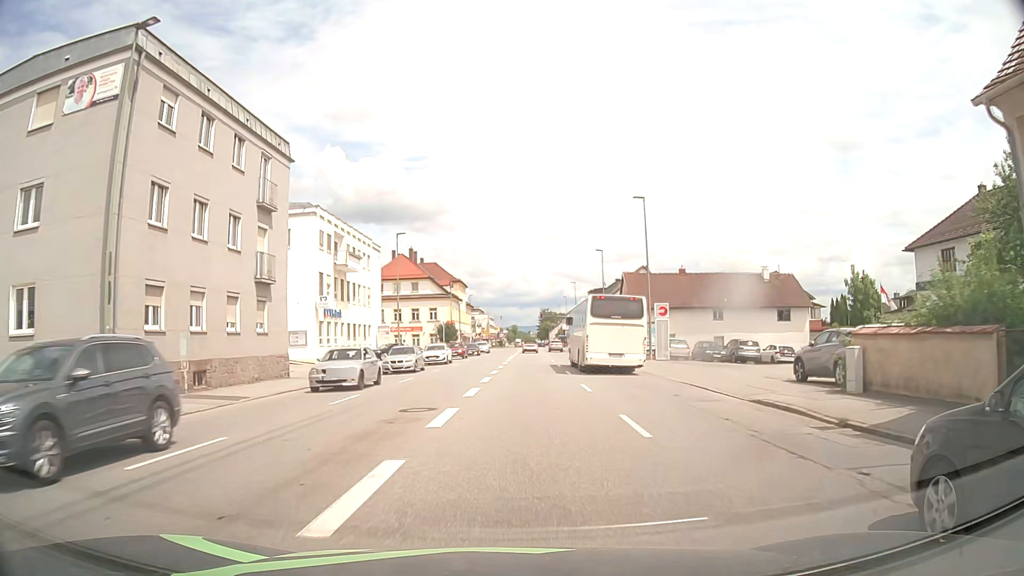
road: tertiary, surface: asphalt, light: Day
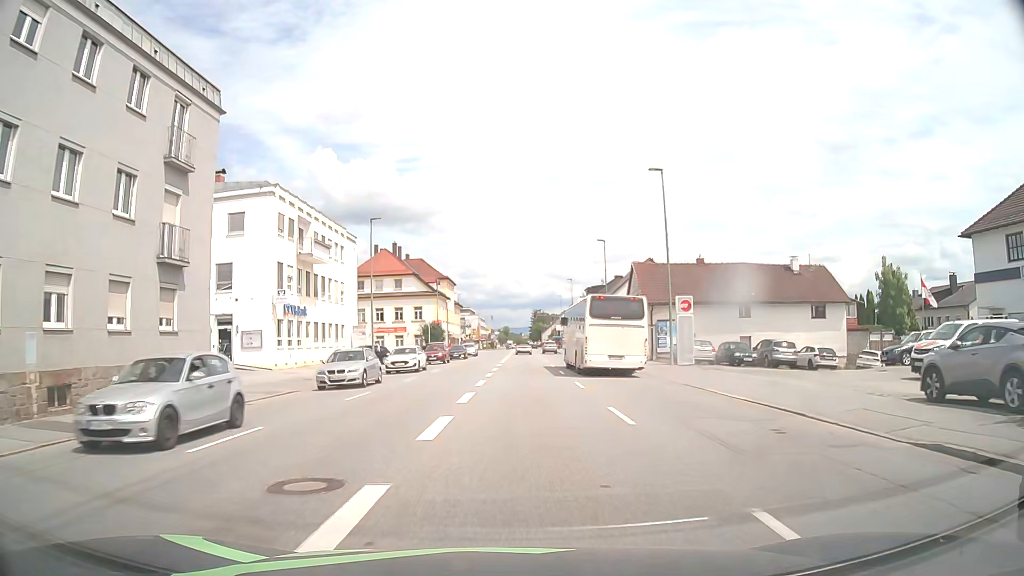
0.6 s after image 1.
(0.0, +7.3) m; +1°
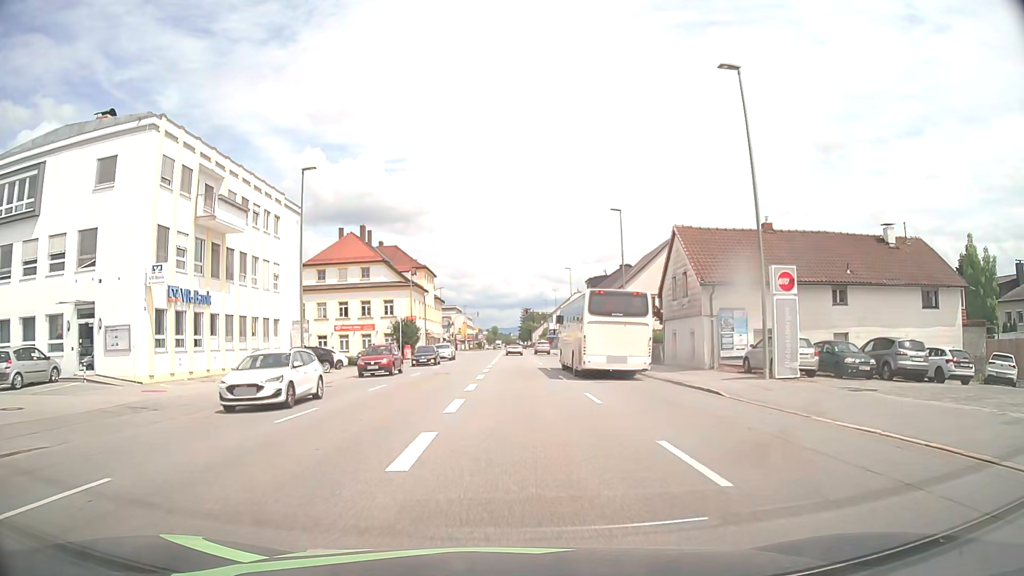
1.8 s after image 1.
(+0.1, +14.1) m; +1°
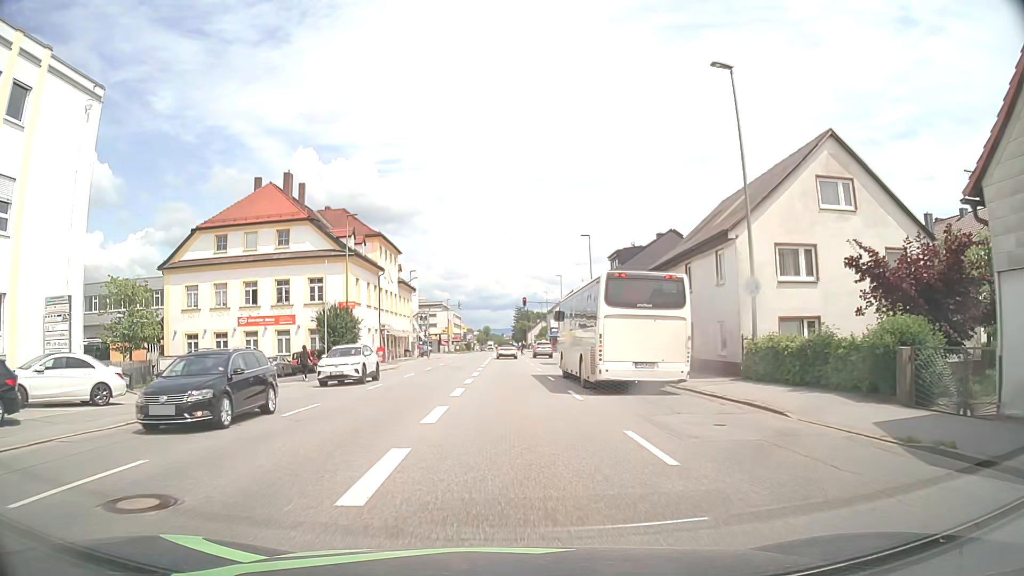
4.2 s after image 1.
(+0.2, +25.6) m; +1°
(0, +10) (0, +20) (0, +30) (0, +40) (0, +50) (0, +60) (0, +70) (0, +80) (-1, +90) (-1, +100) m
